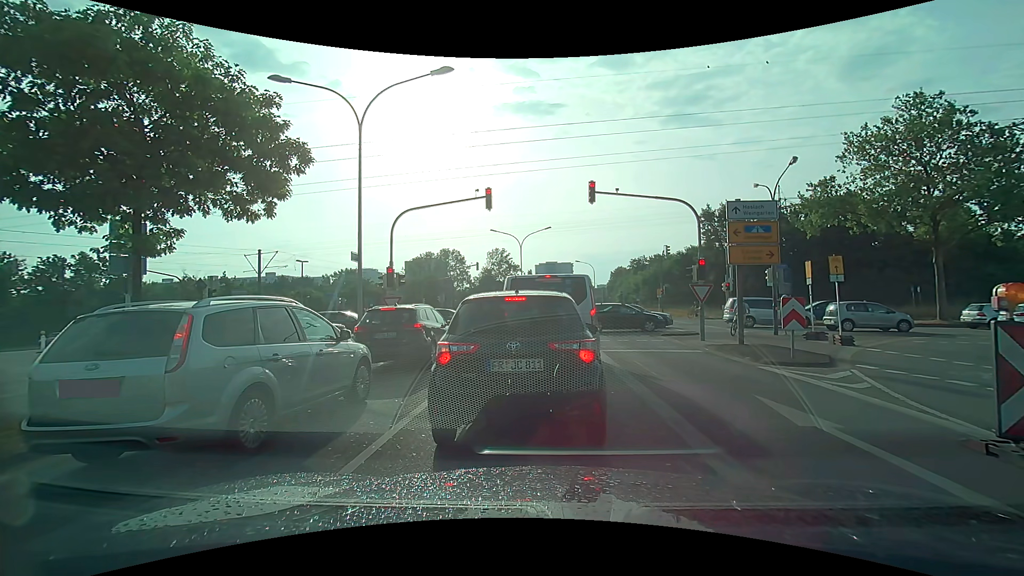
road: secondary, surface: asphalt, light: Day
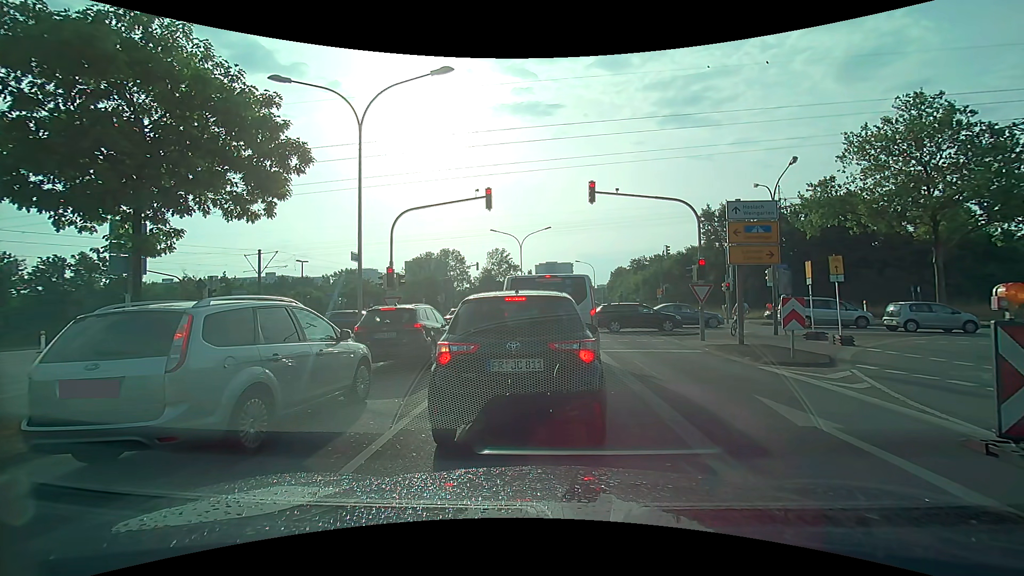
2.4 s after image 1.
(0.0, 0.0) m; 0°
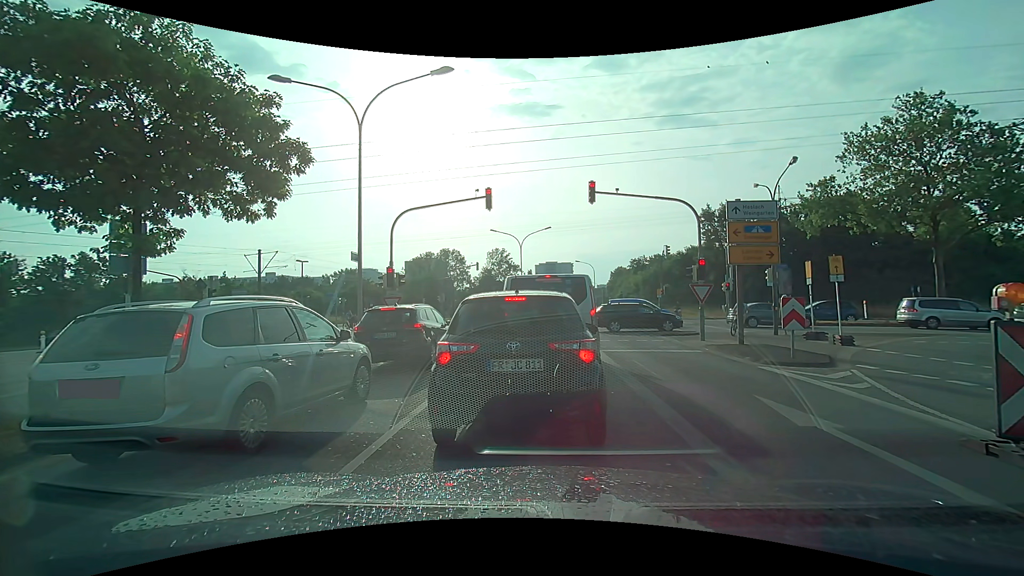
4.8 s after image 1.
(0.0, 0.0) m; 0°
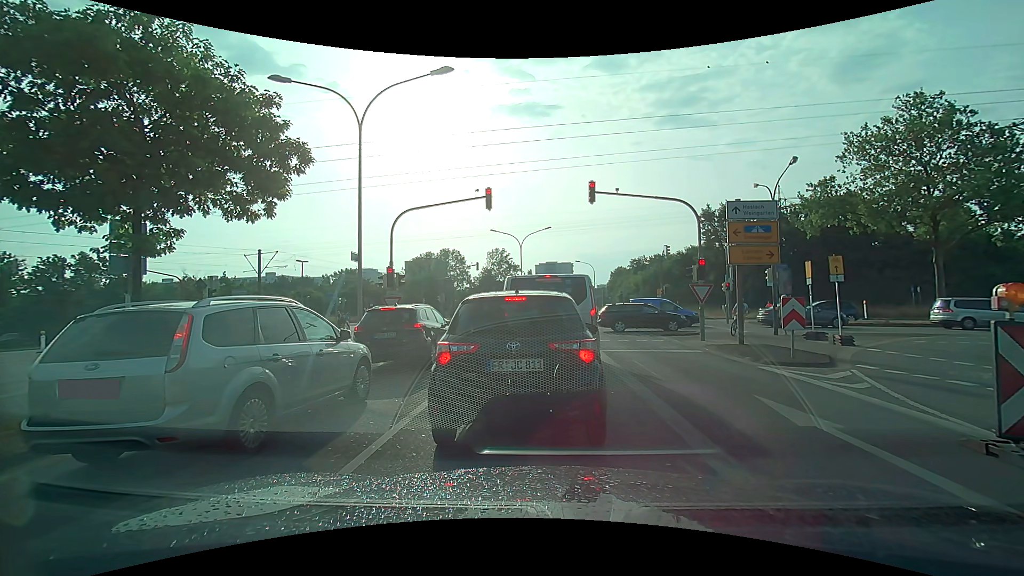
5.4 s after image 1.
(0.0, 0.0) m; 0°
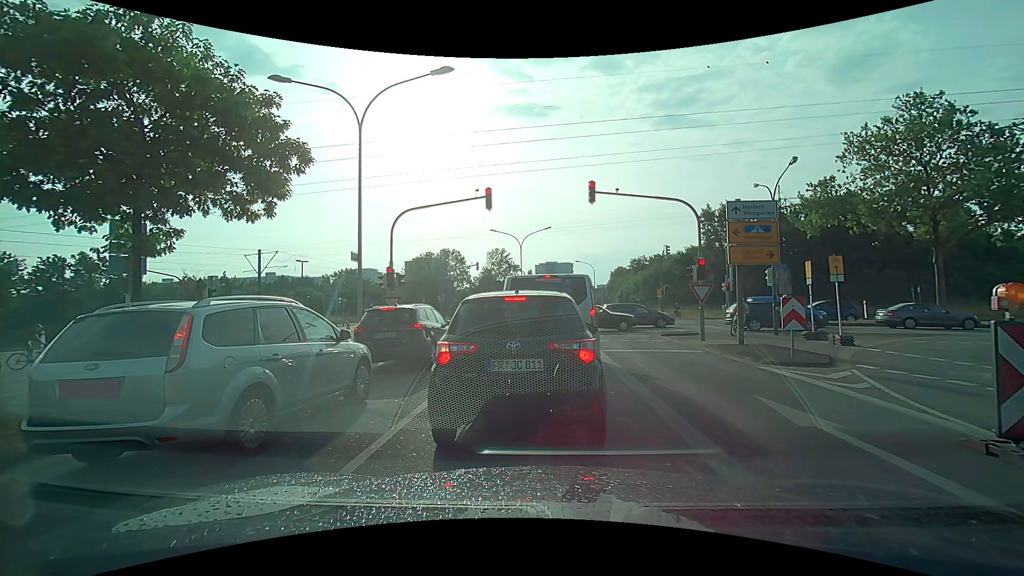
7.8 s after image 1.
(0.0, 0.0) m; 0°
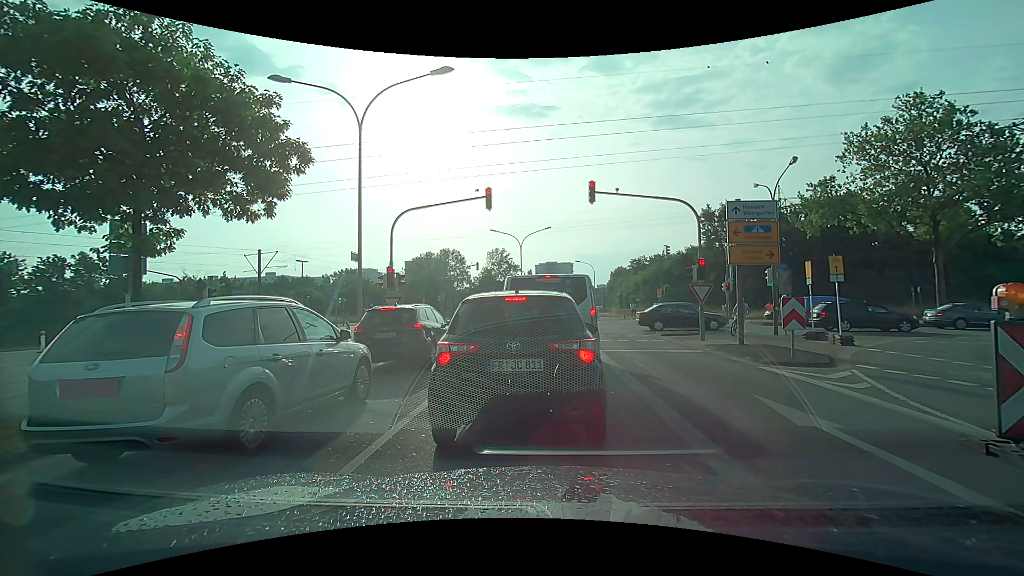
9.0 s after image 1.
(0.0, 0.0) m; 0°
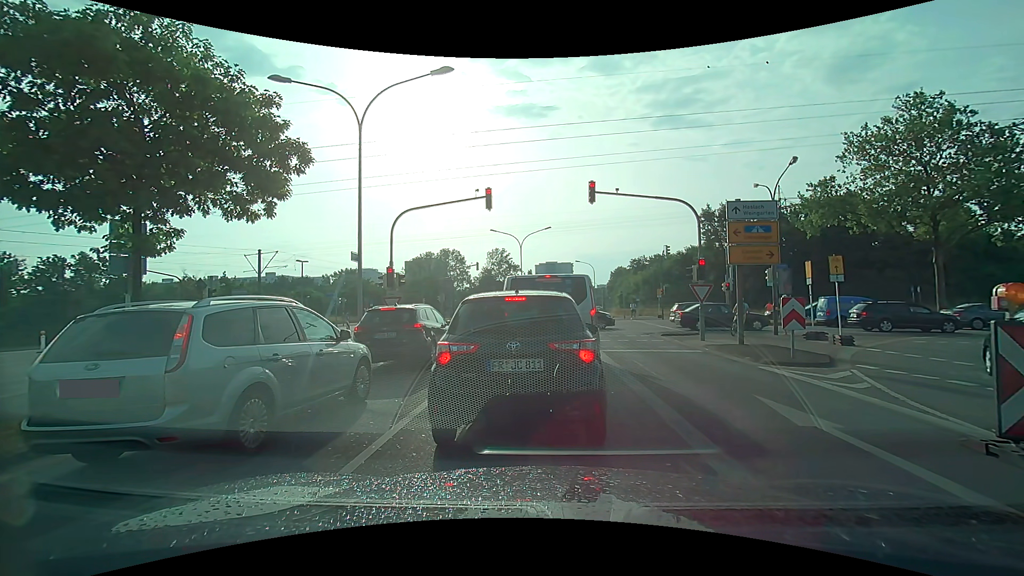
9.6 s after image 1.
(0.0, 0.0) m; 0°
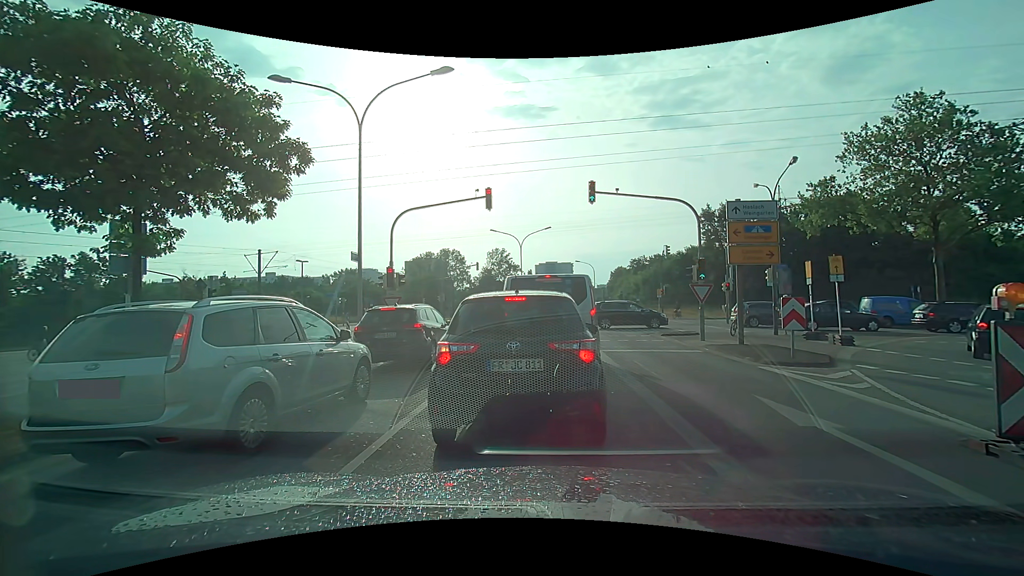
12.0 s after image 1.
(0.0, 0.0) m; 0°
(0, +10) (+1, +20) (+1, +30) (-2, +40) (-8, +48) (-17, +51) (-27, +52) (-37, +53) (-47, +54) (-57, +55) m
